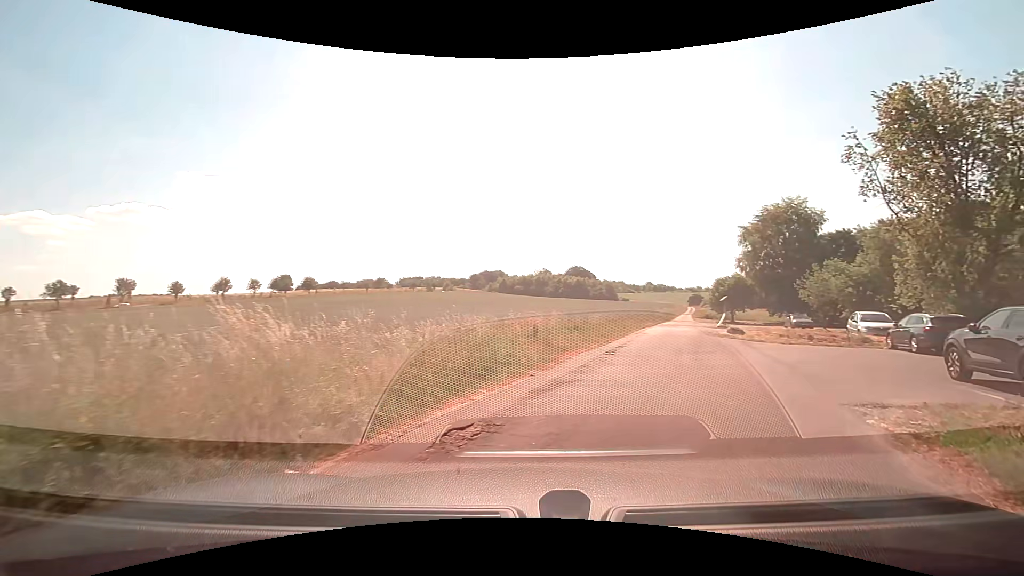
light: Day
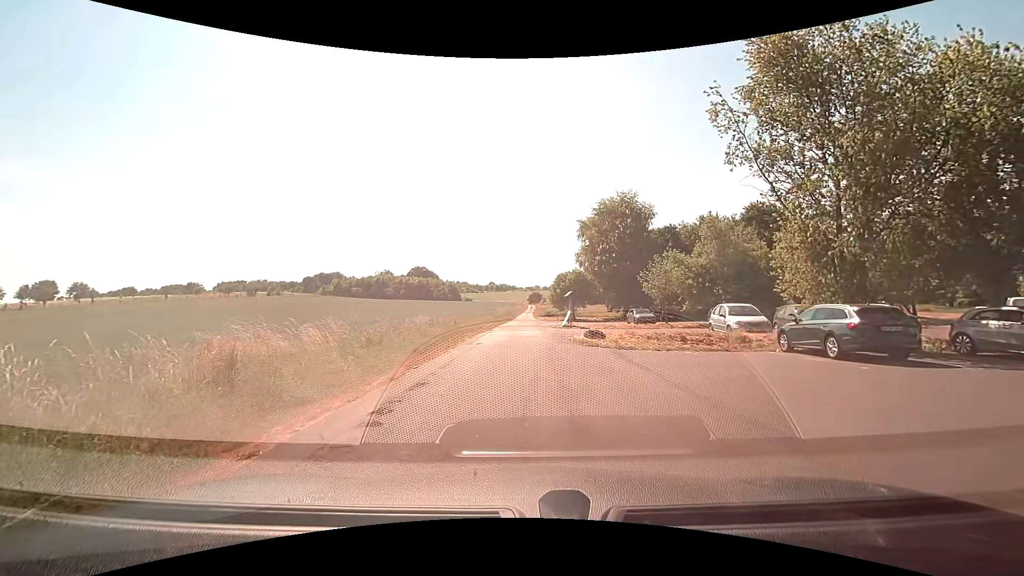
(+1.8, +8.2) m; +18°
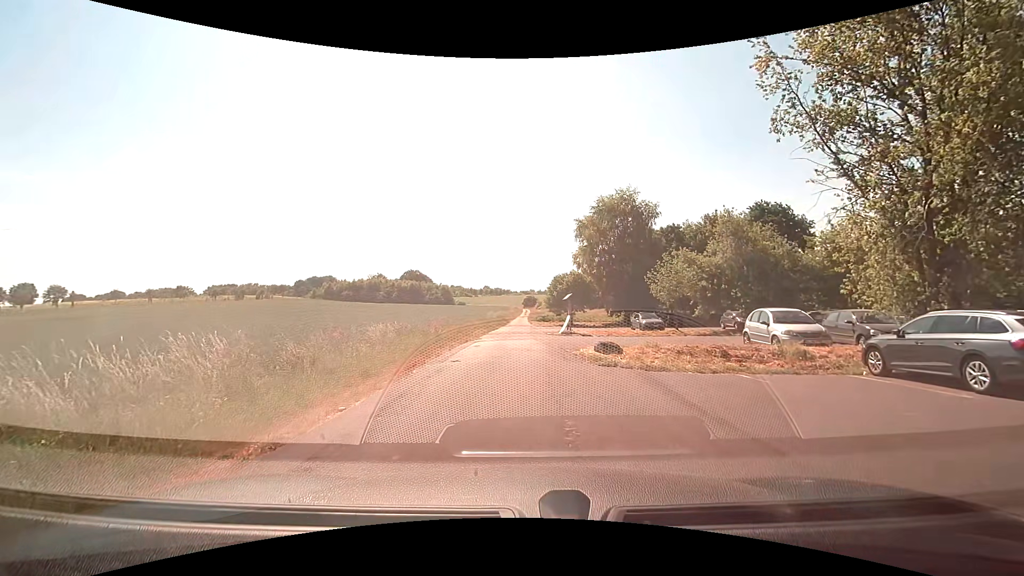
(0.0, +4.5) m; -2°
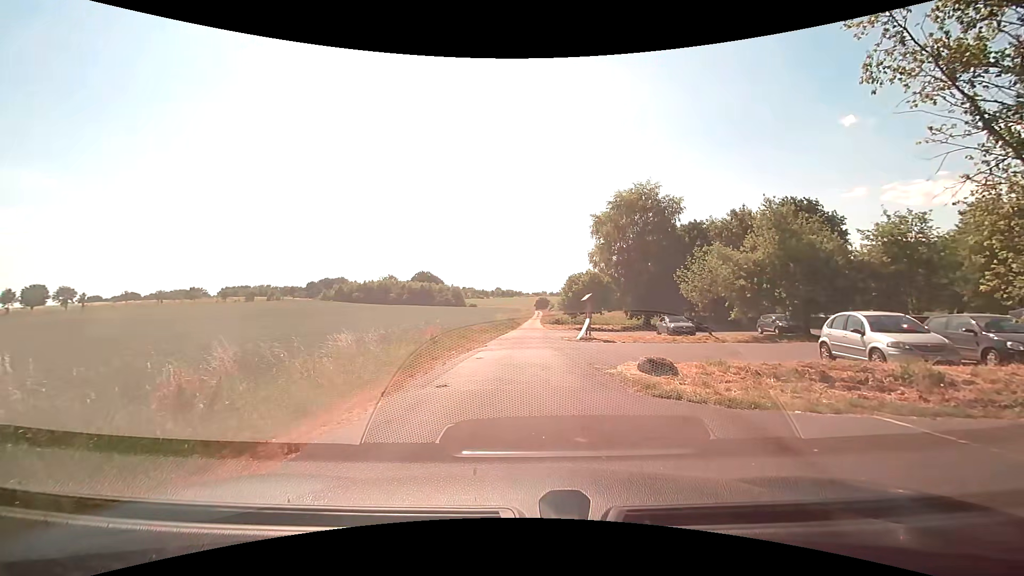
(+0.1, +4.1) m; +1°
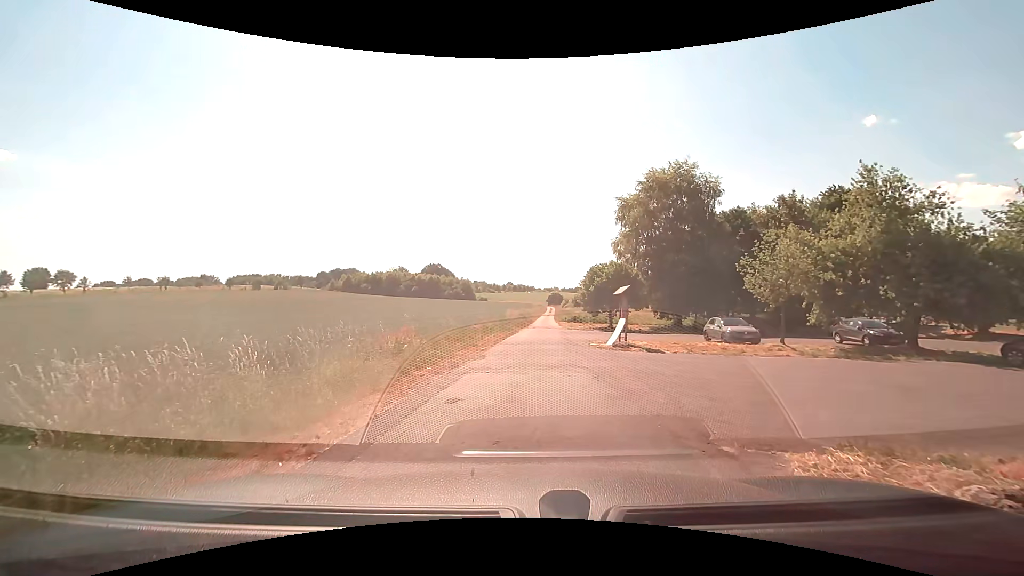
(-0.1, +7.5) m; -1°
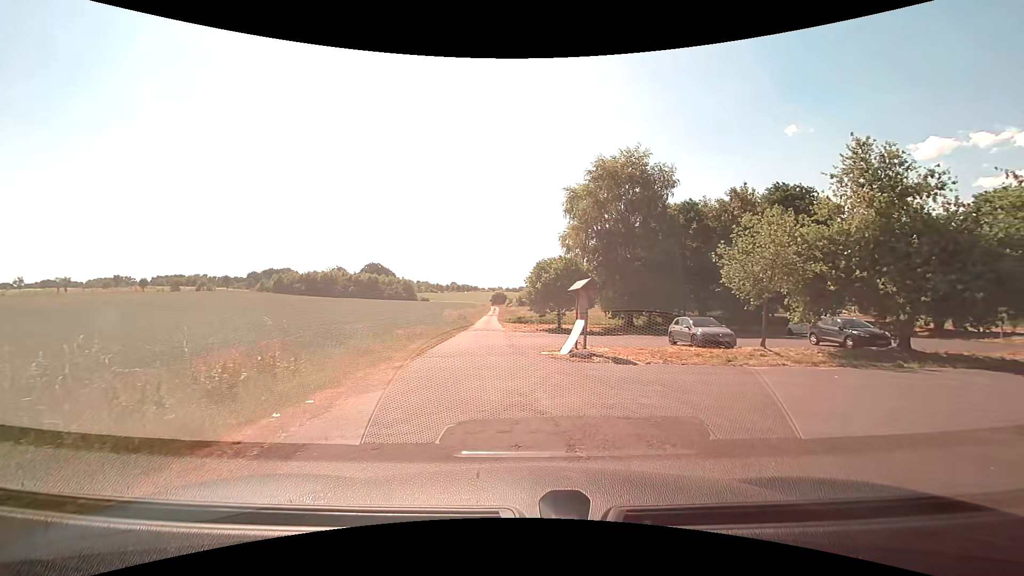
(+0.1, +5.1) m; +6°
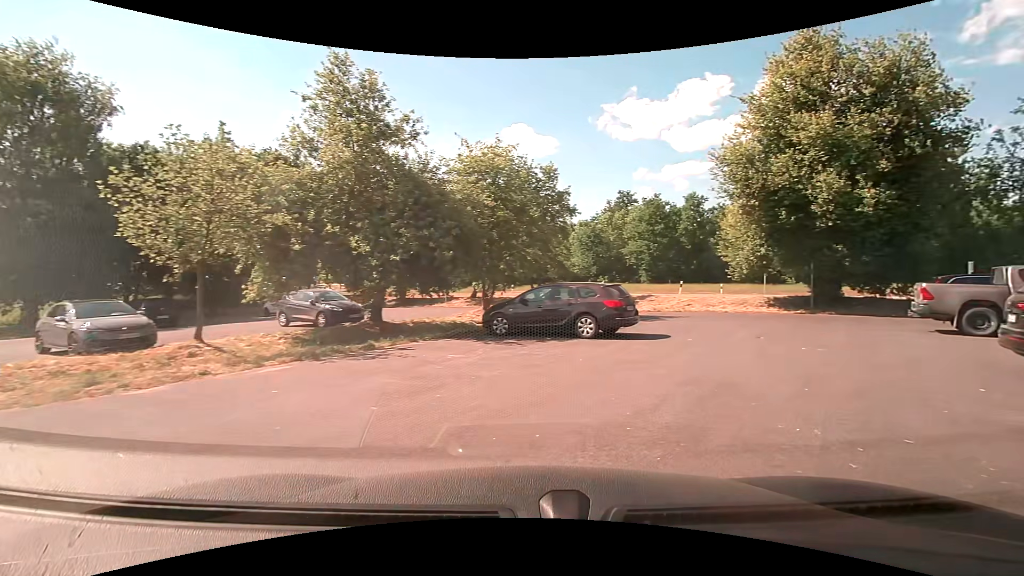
(+3.2, +7.5) m; +52°
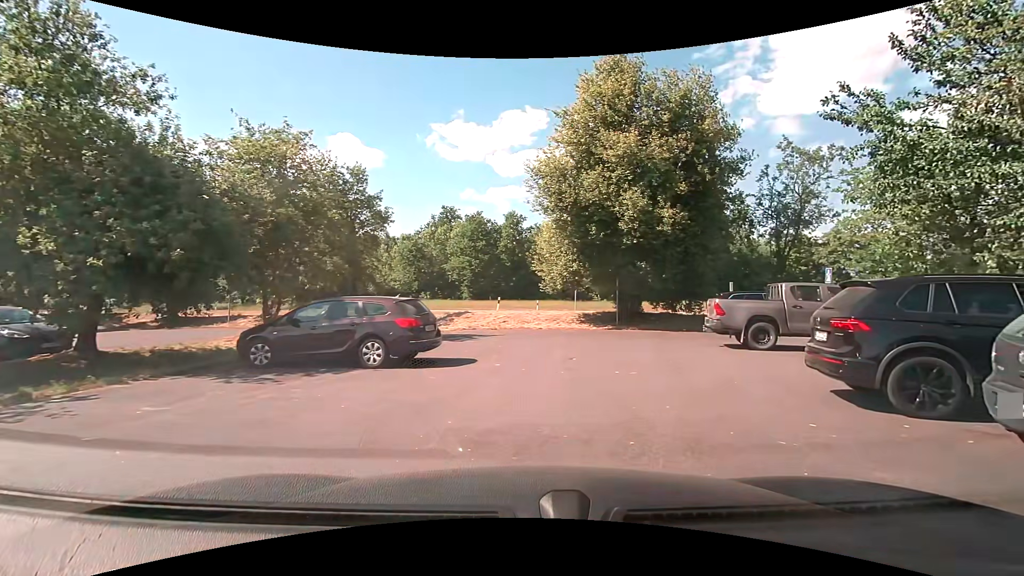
(+0.4, +2.5) m; +18°
